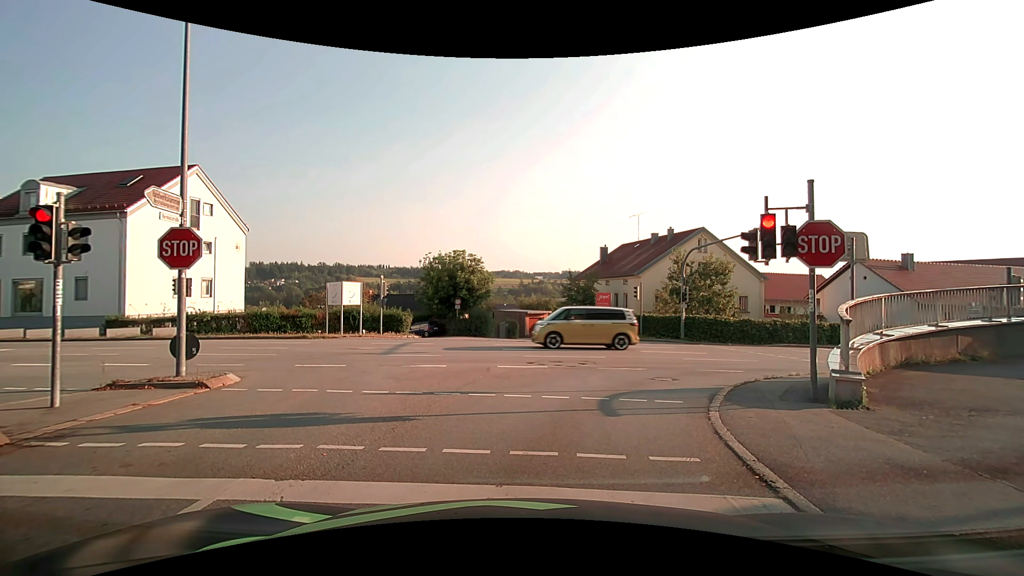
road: tertiary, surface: asphalt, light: Day
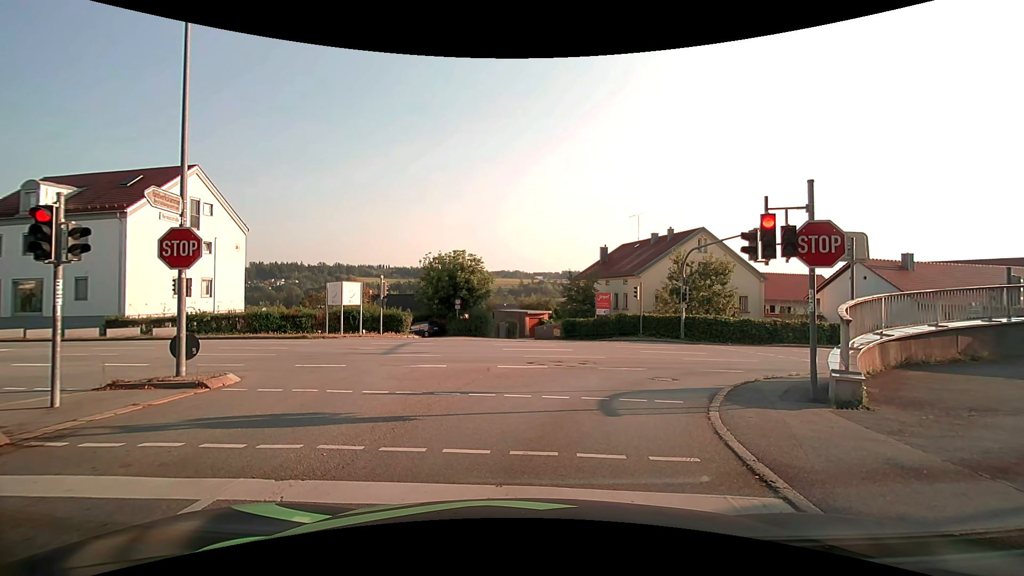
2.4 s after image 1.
(0.0, 0.0) m; 0°
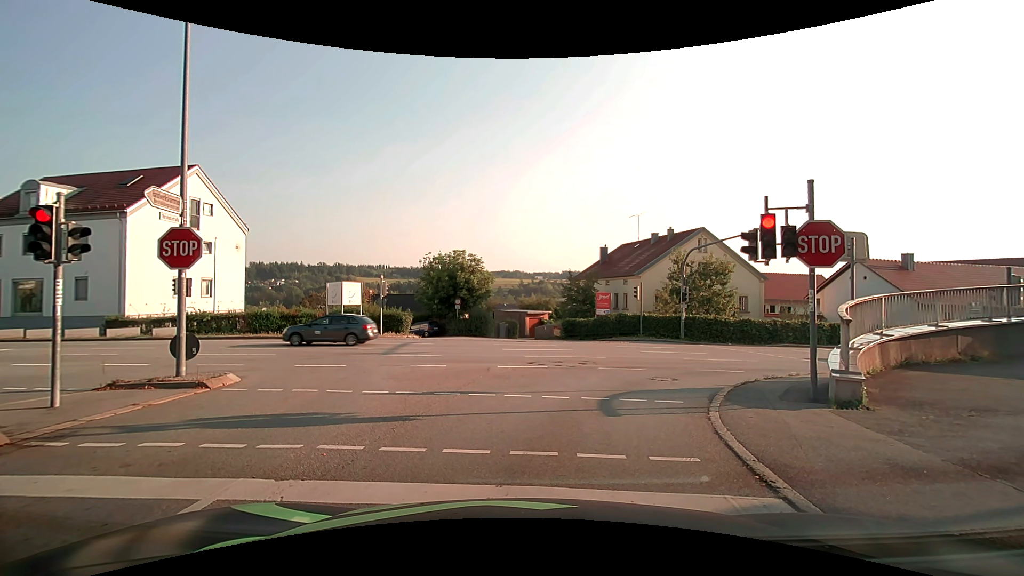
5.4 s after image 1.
(0.0, 0.0) m; 0°
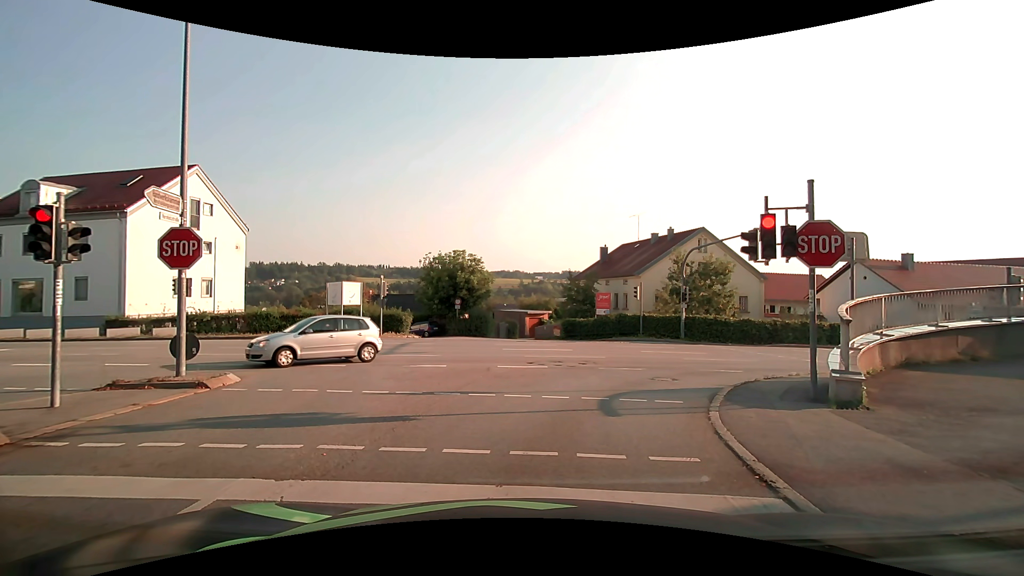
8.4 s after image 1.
(0.0, 0.0) m; 0°
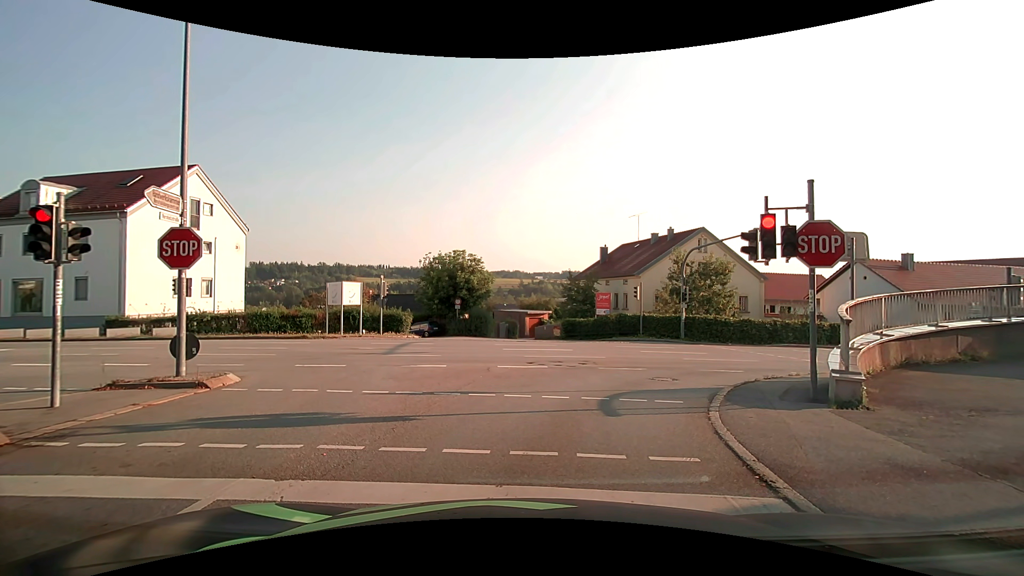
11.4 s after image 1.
(0.0, 0.0) m; 0°
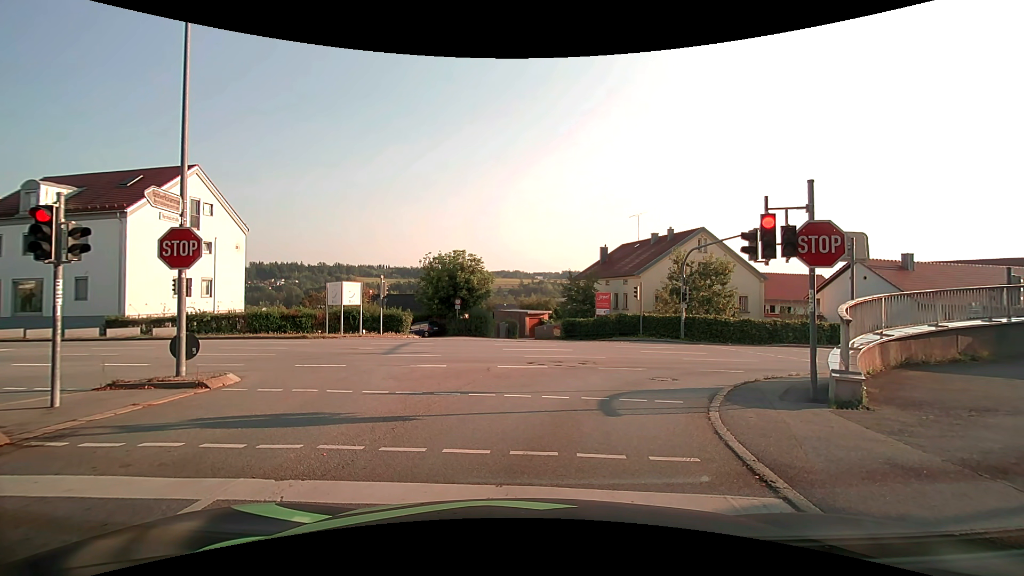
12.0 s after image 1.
(0.0, 0.0) m; 0°
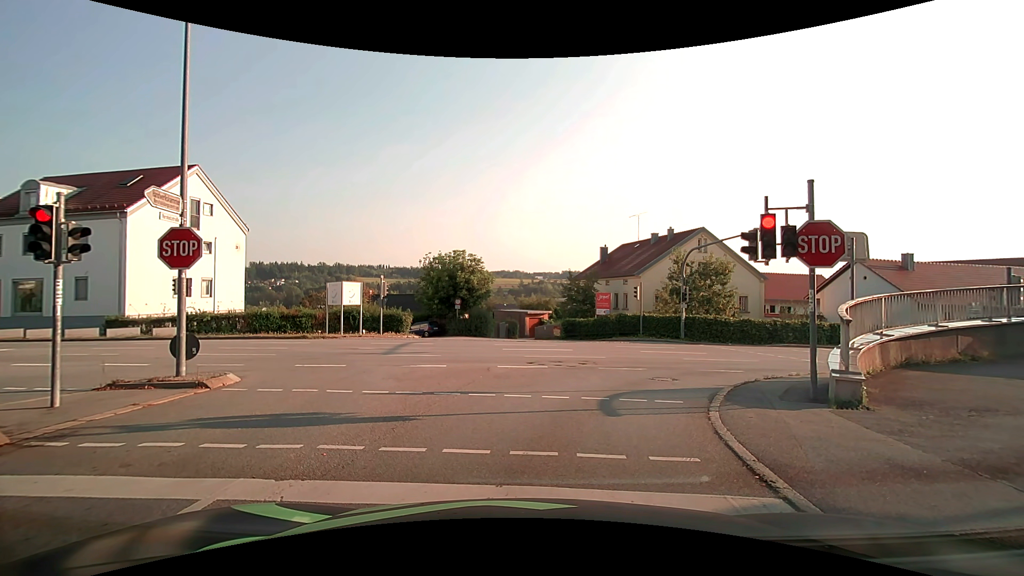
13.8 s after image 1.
(0.0, 0.0) m; 0°
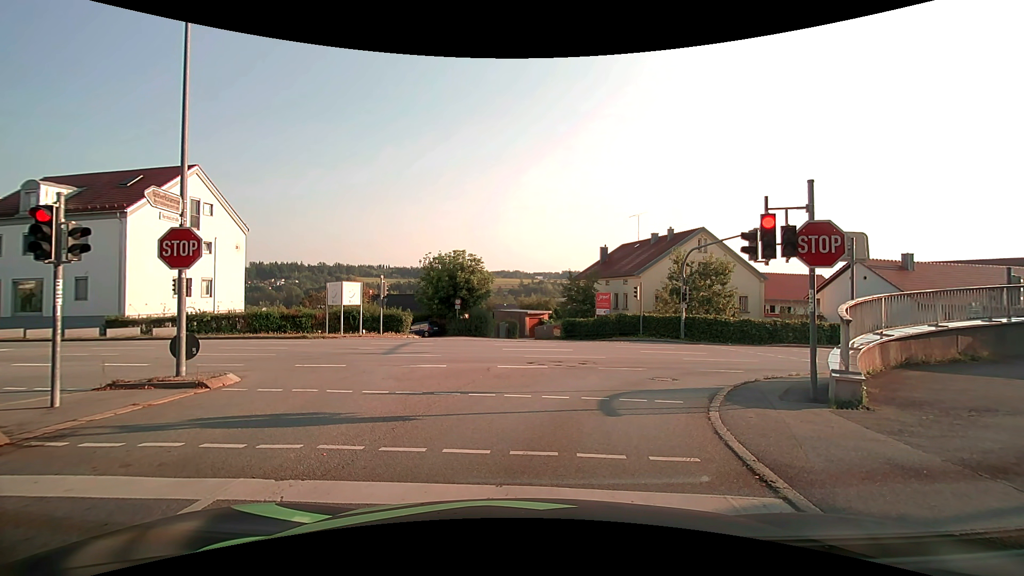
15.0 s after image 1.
(0.0, 0.0) m; 0°
(+1, +10) (+6, +18) (+16, +22) (+25, +24) (+35, +26) (+45, +30) (+54, +33) (+63, +38) (+71, +43) (+79, +49) m
